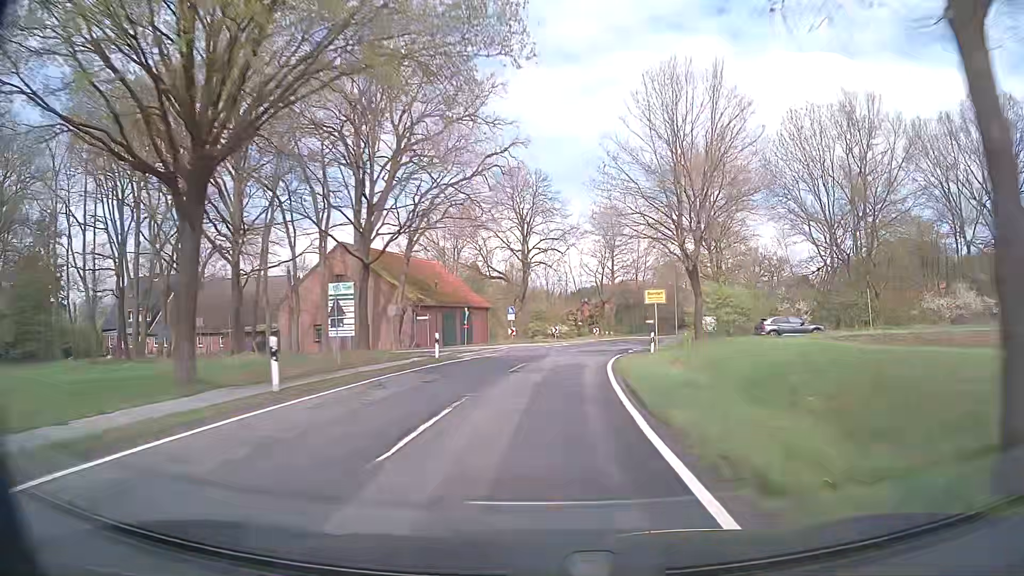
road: secondary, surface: asphalt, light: Day
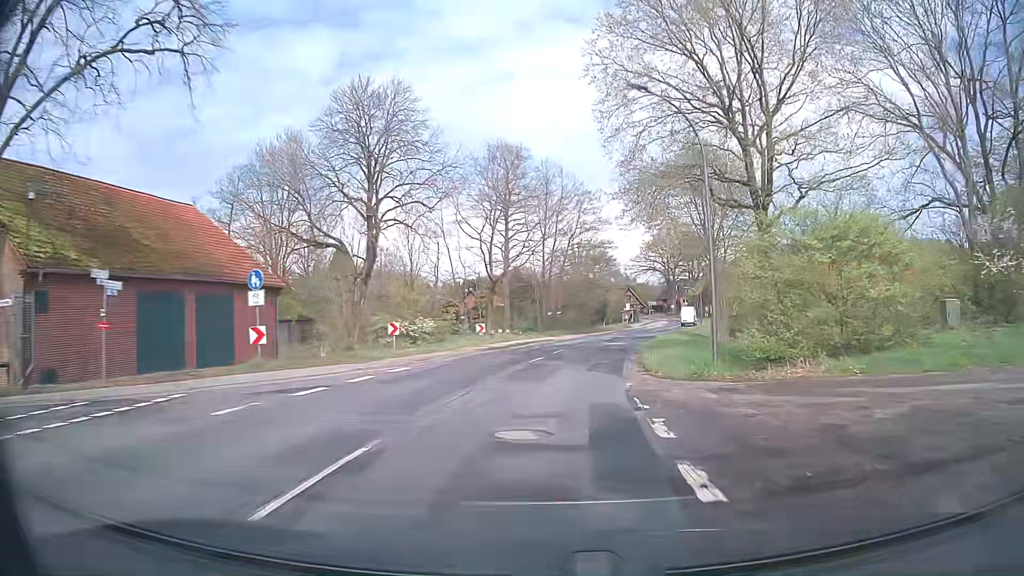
(+2.6, +32.5) m; +9°
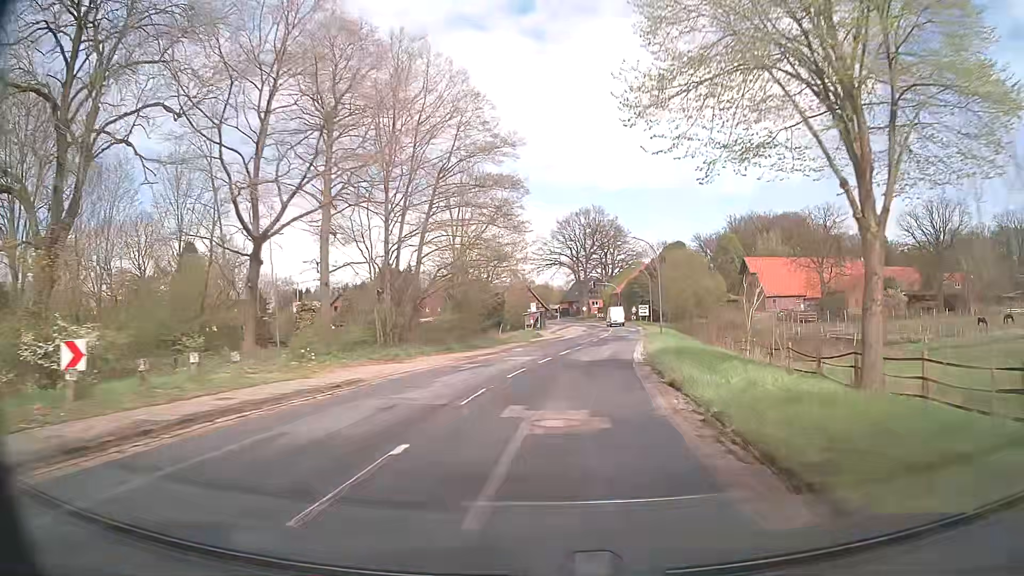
(+2.6, +30.2) m; +9°
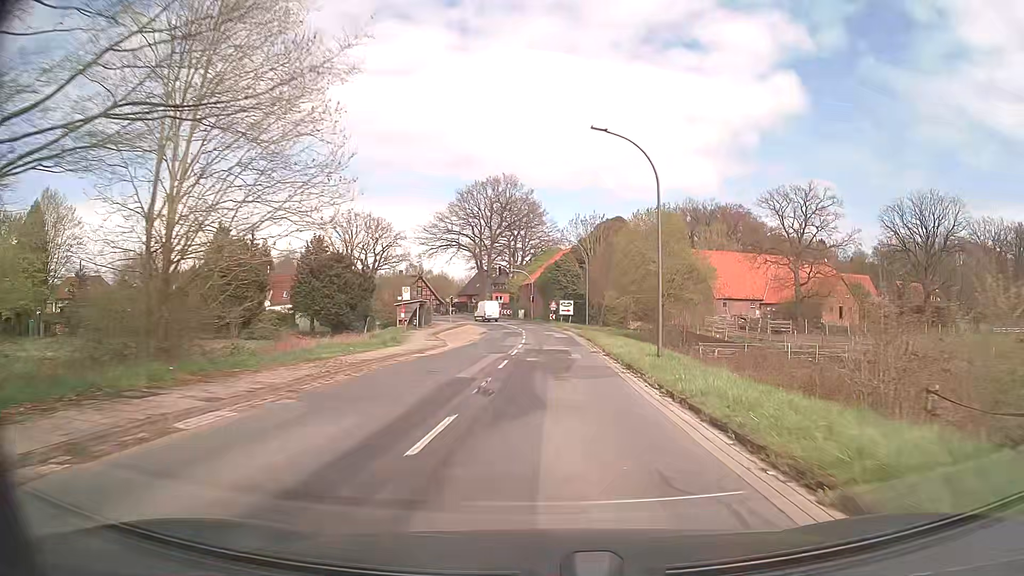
(+1.9, +27.8) m; +8°
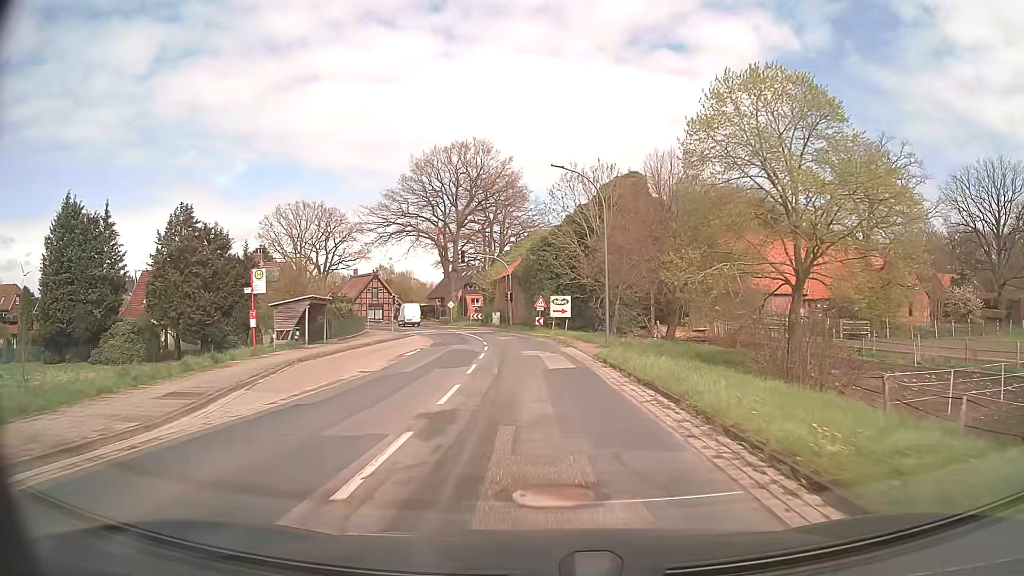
(+0.7, +25.5) m; +2°
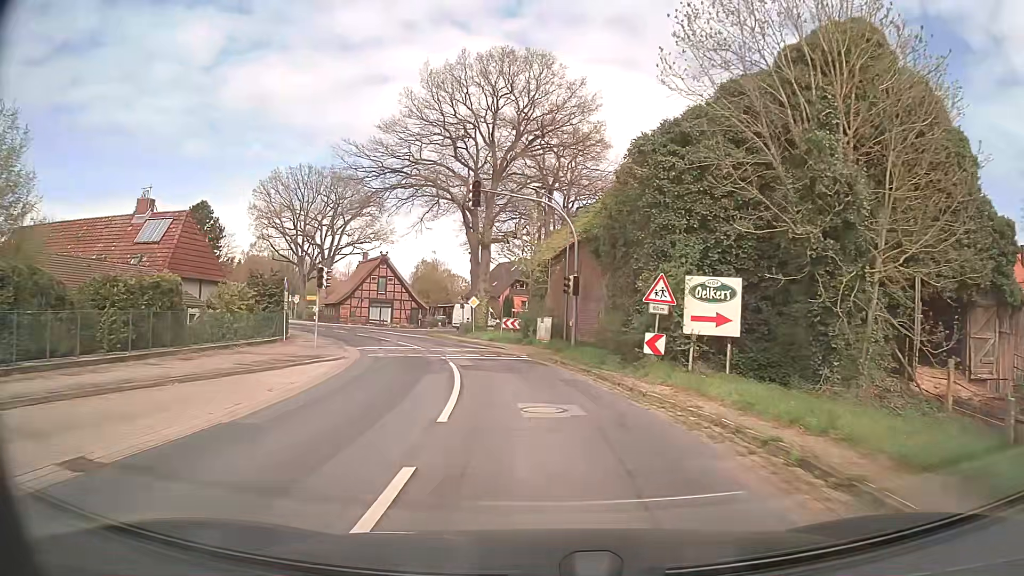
(-1.2, +31.6) m; -5°
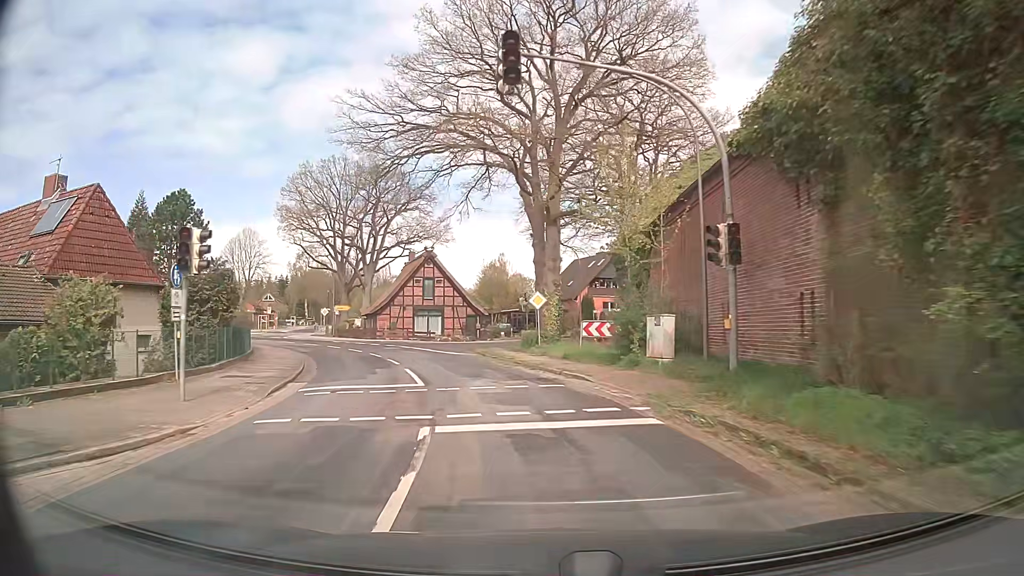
(-0.6, +15.2) m; -6°
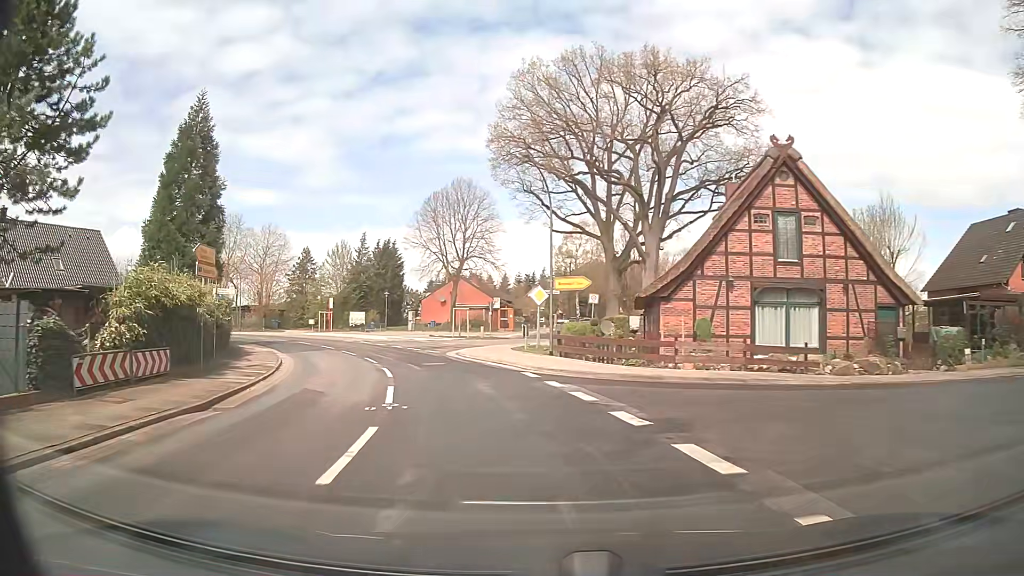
(-7.5, +36.1) m; -25°
(-1, +10) (-3, +20) (-6, +29) (-11, +38) (-16, +46) (-23, +54) (-30, +61) (-38, +67) (-46, +72) (-55, +77) m
